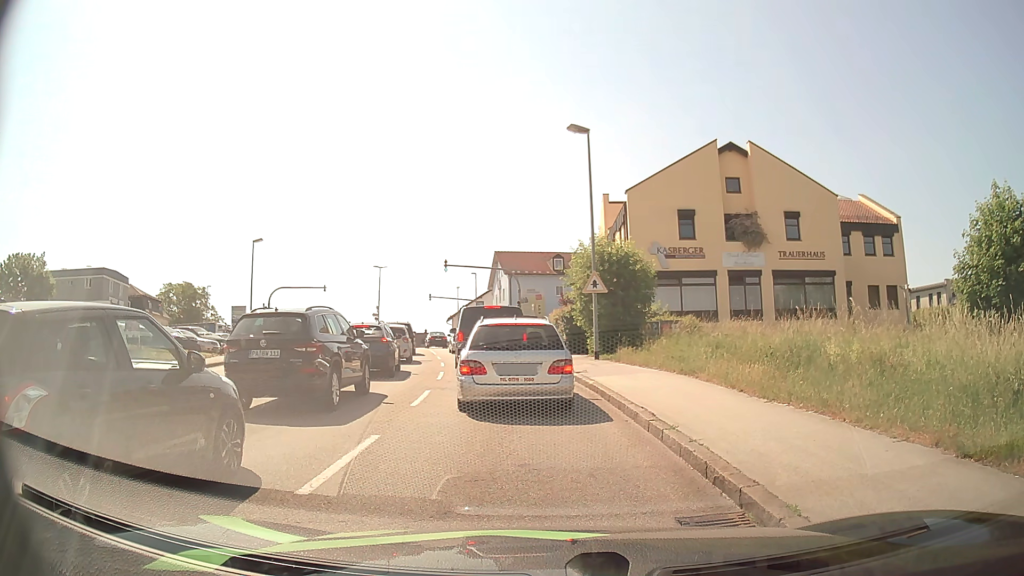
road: tertiary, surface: asphalt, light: Day
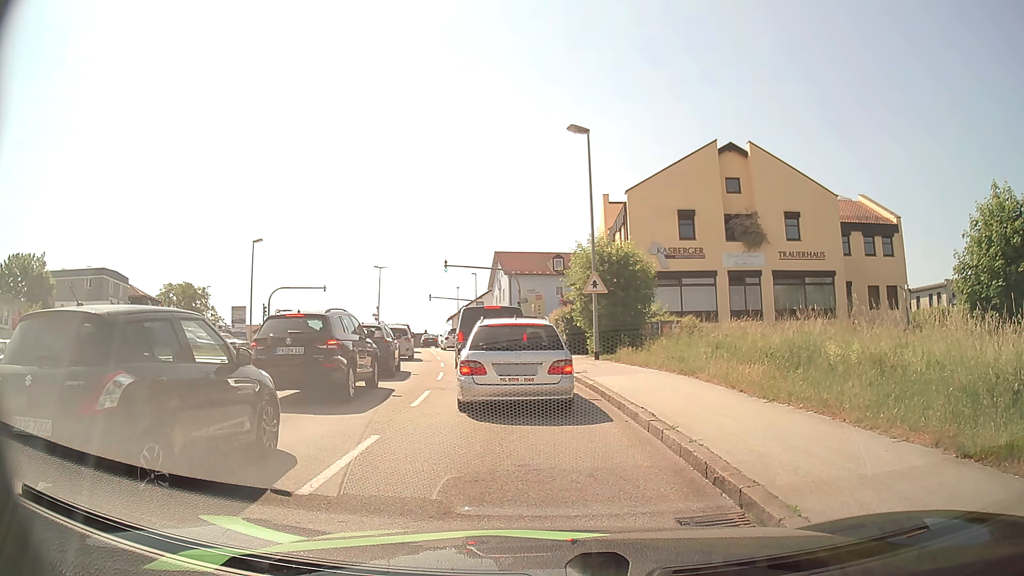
(0.0, 0.0) m; 0°
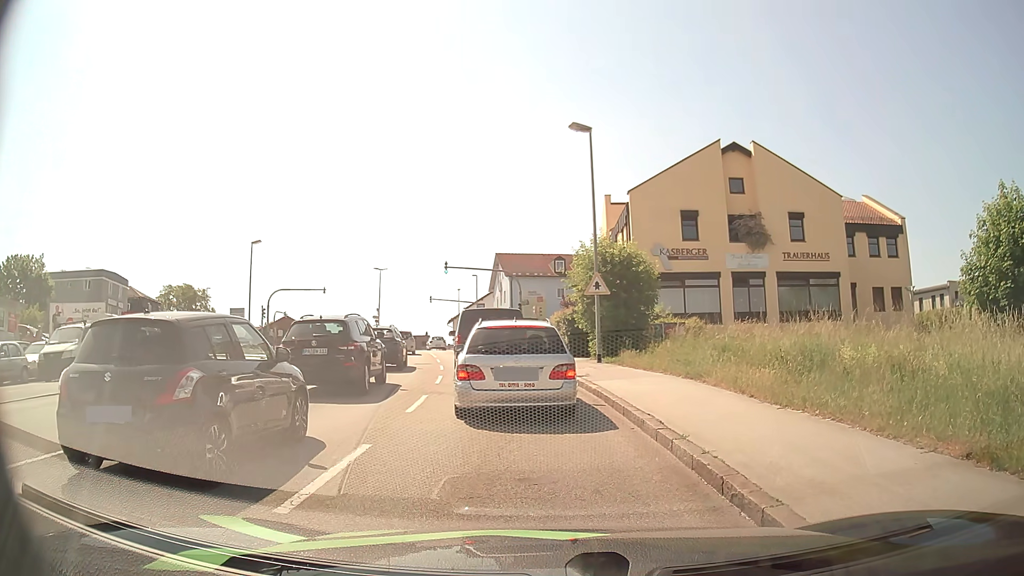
(0.0, +0.5) m; 0°
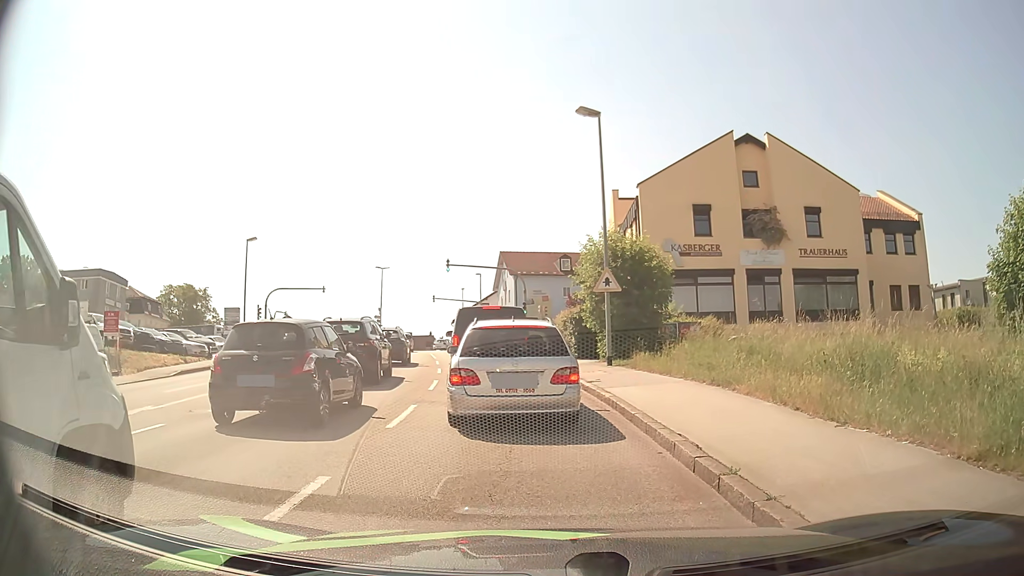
(0.0, +1.8) m; 0°
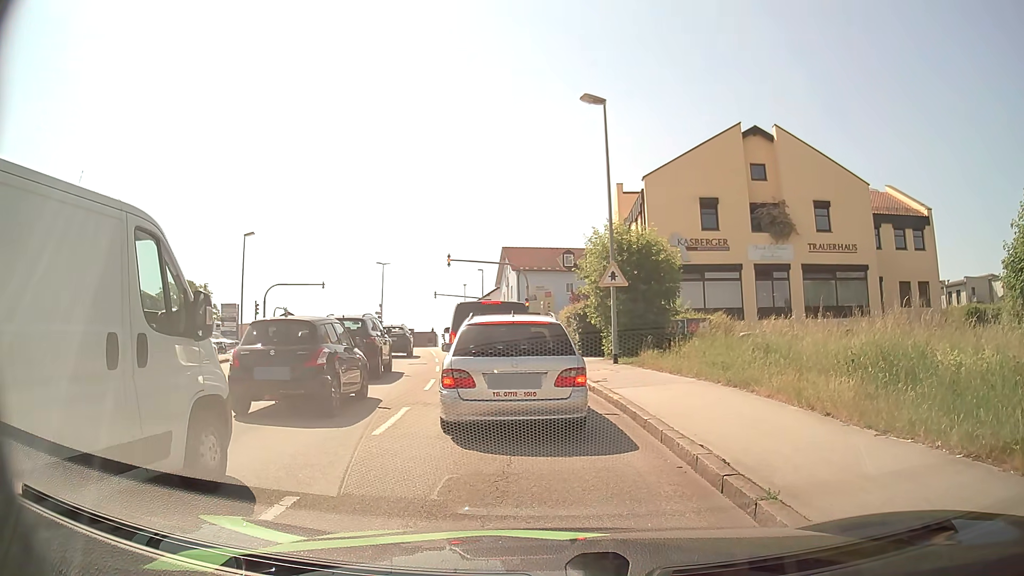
(0.0, +0.9) m; 0°
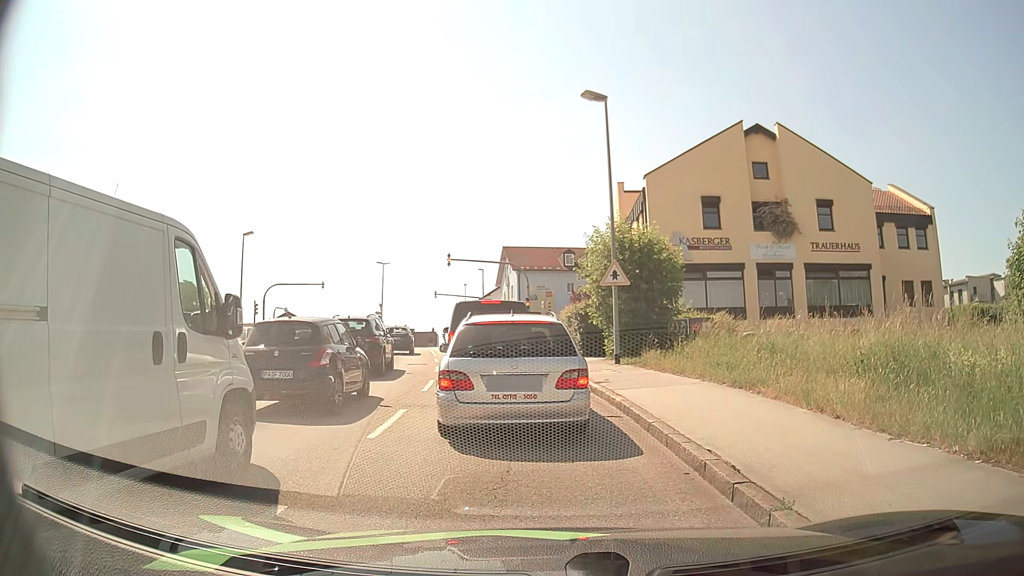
(0.0, +0.3) m; 0°
